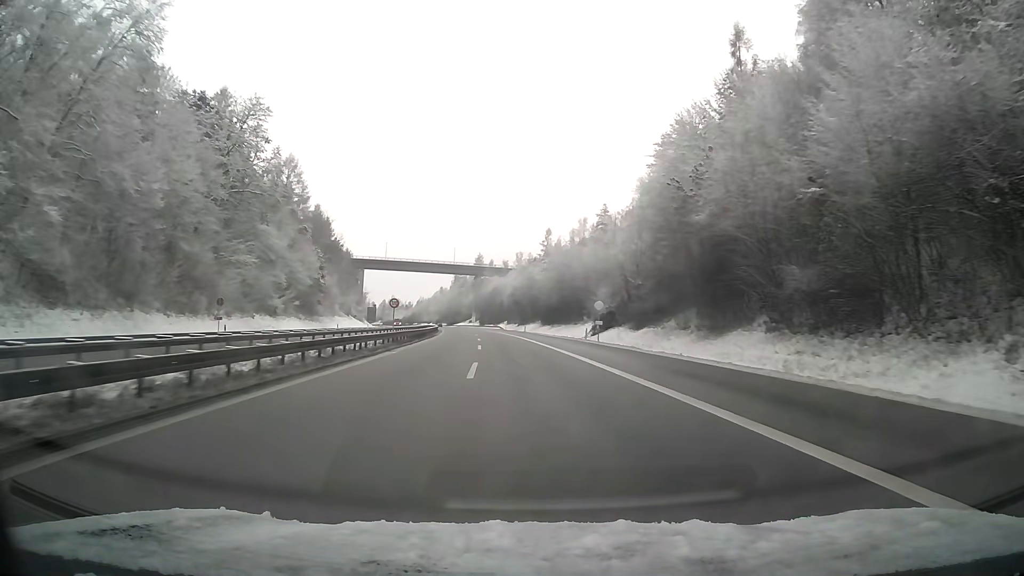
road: motorway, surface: asphalt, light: Day
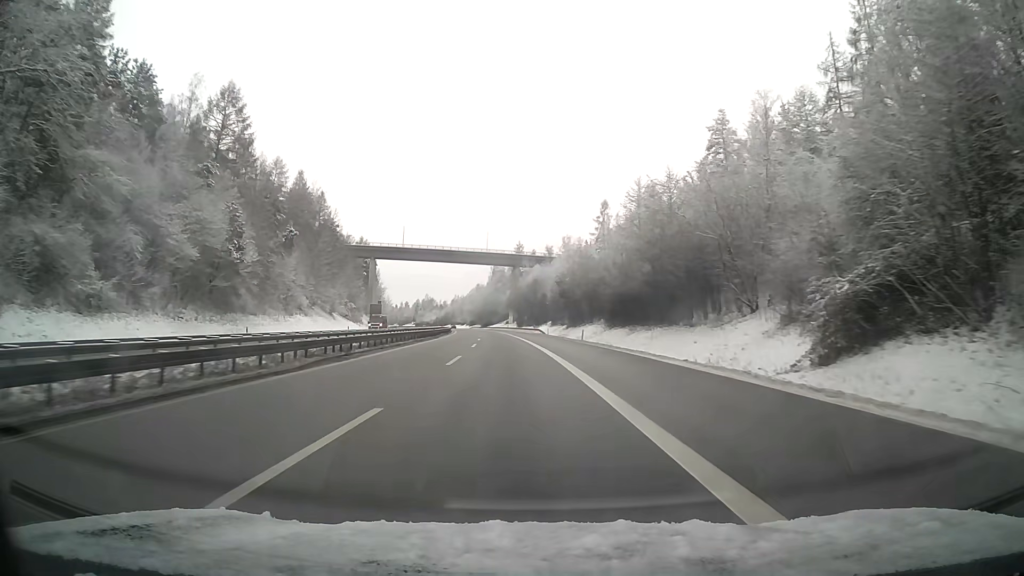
(-1.6, +47.8) m; -4°
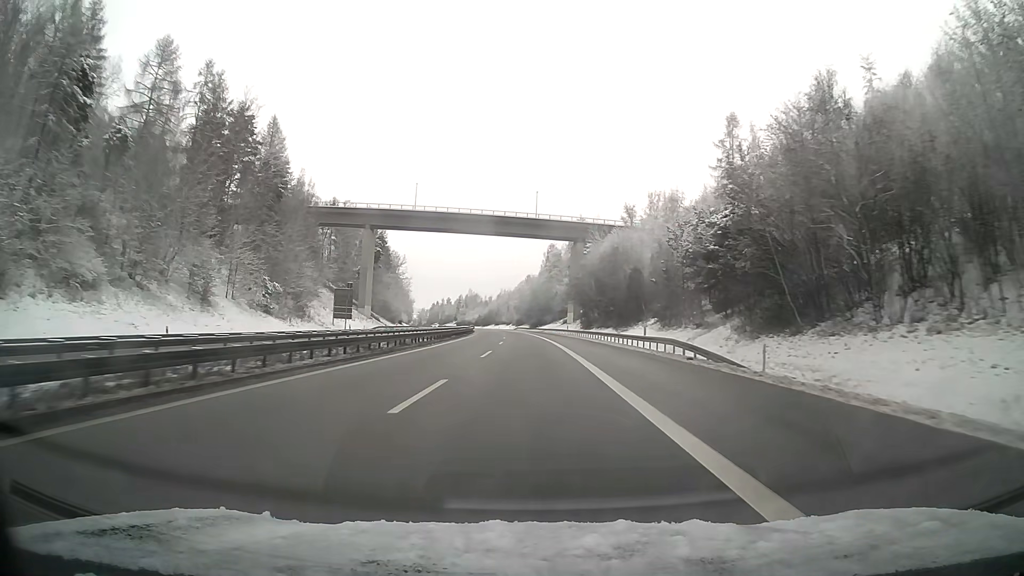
(-2.8, +66.6) m; -4°
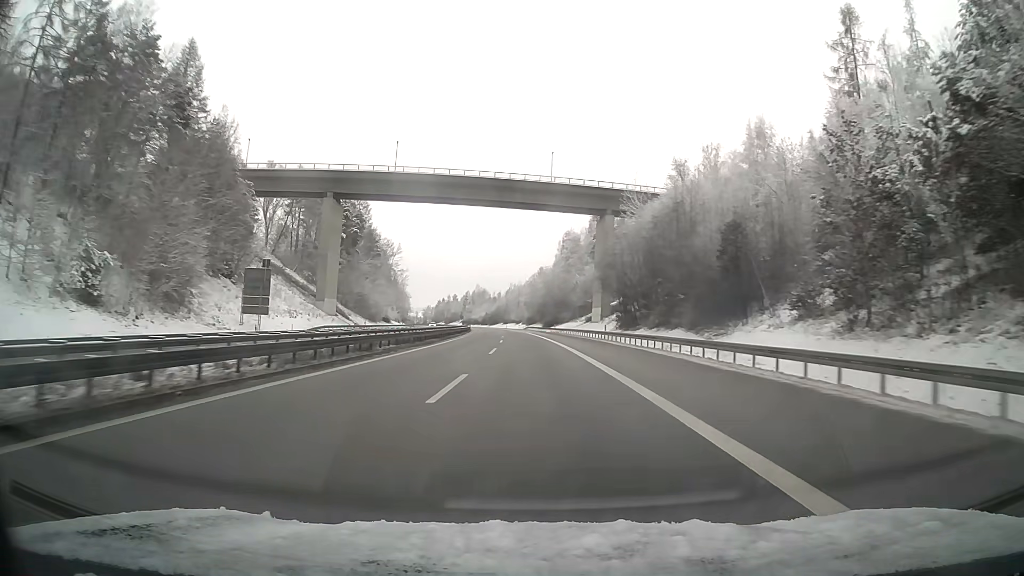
(-0.4, +34.8) m; -1°
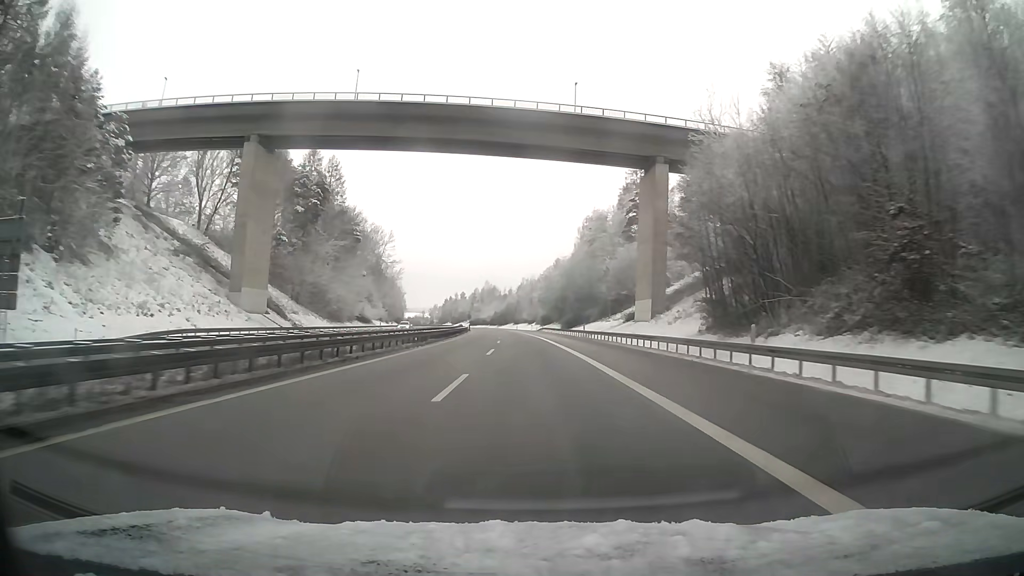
(-0.4, +35.8) m; -1°
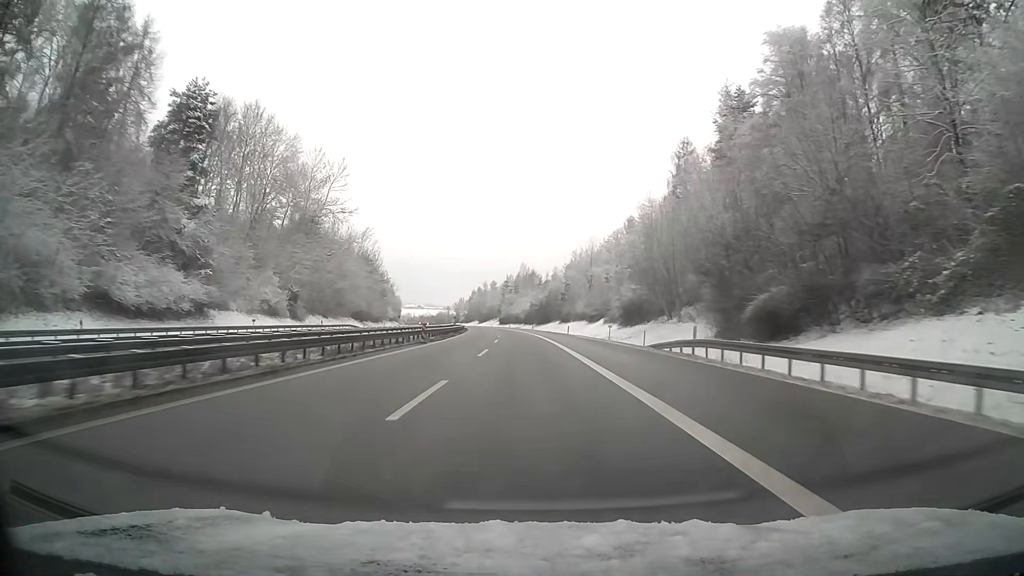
(-3.3, +92.3) m; -4°
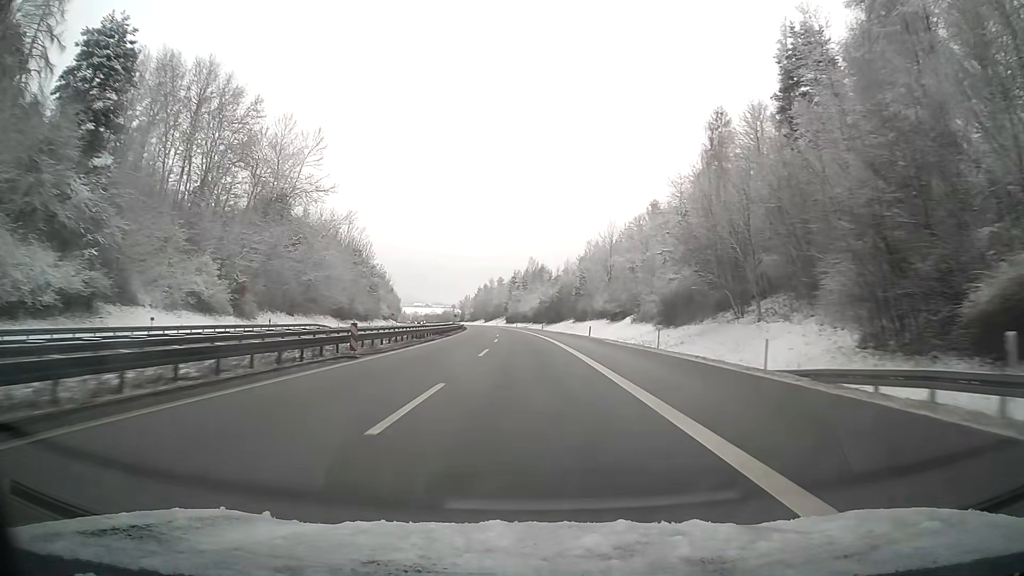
(-0.1, +18.7) m; -1°
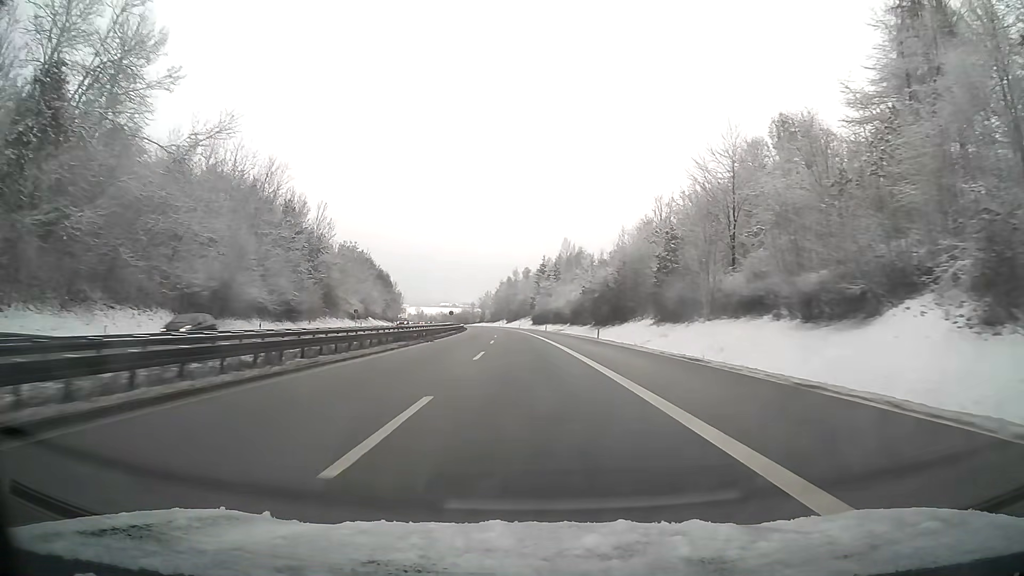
(-1.2, +56.5) m; -2°
